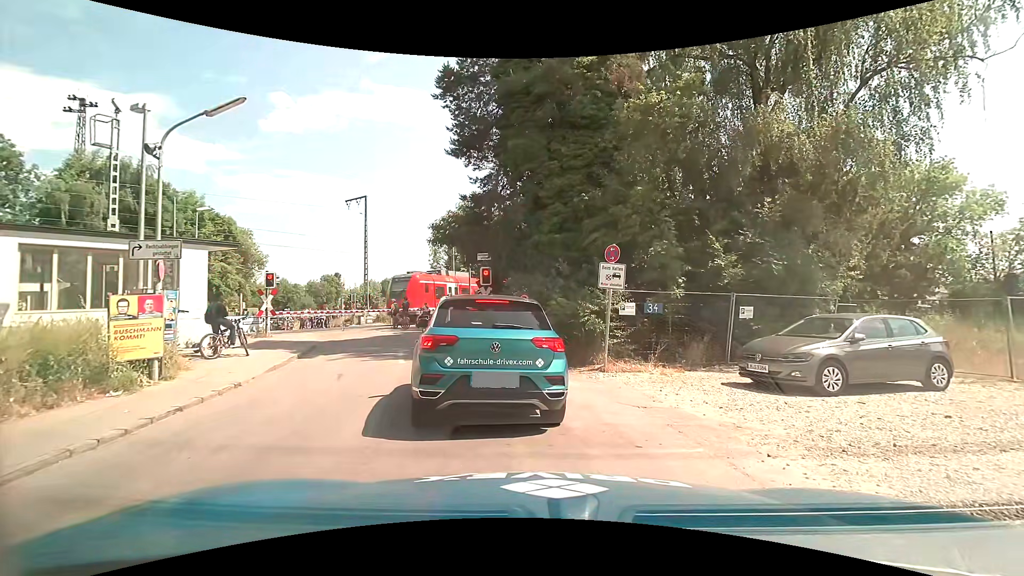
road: residential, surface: asphalt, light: Day
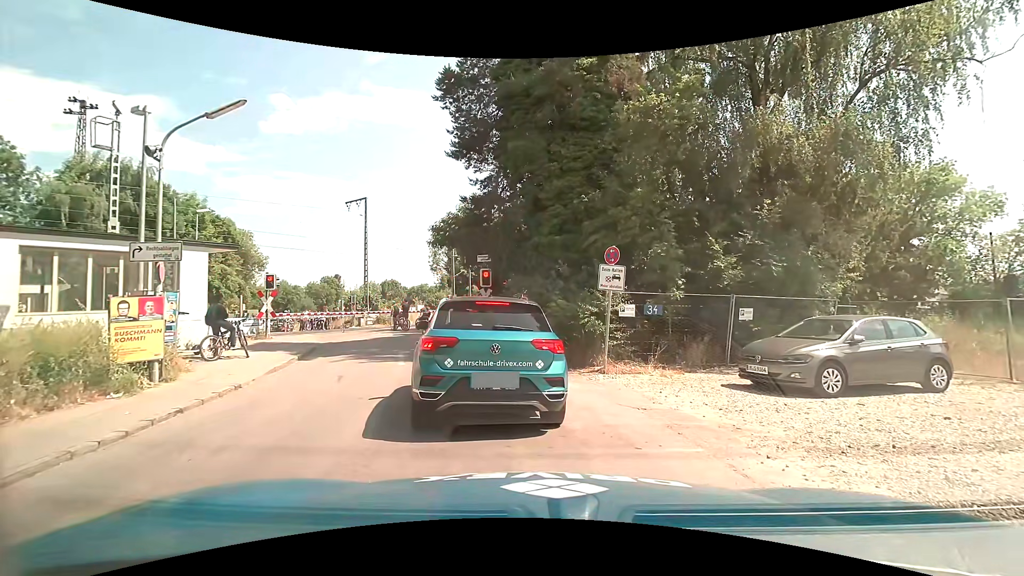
(0.0, +0.1) m; 0°
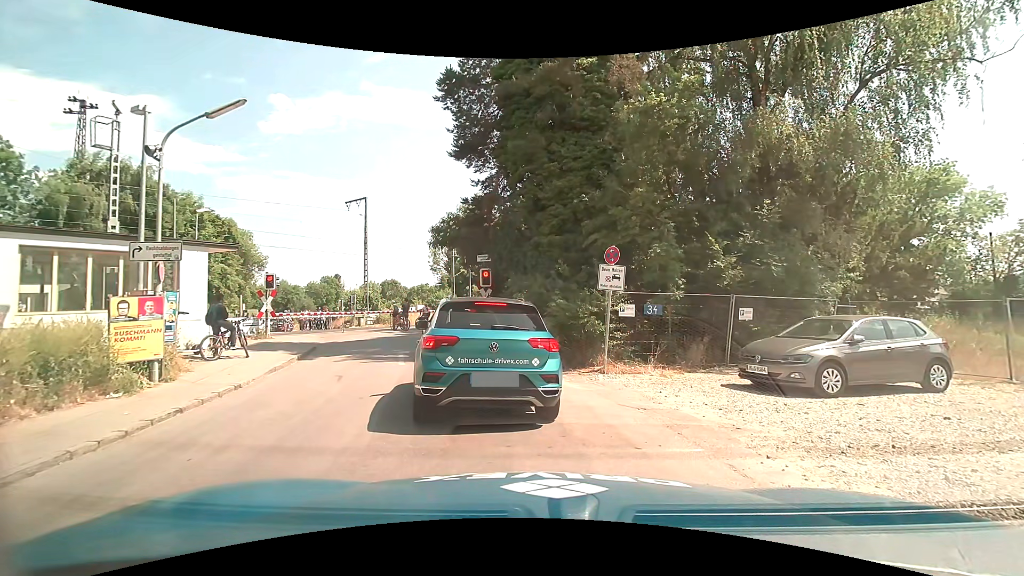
(0.0, 0.0) m; 0°
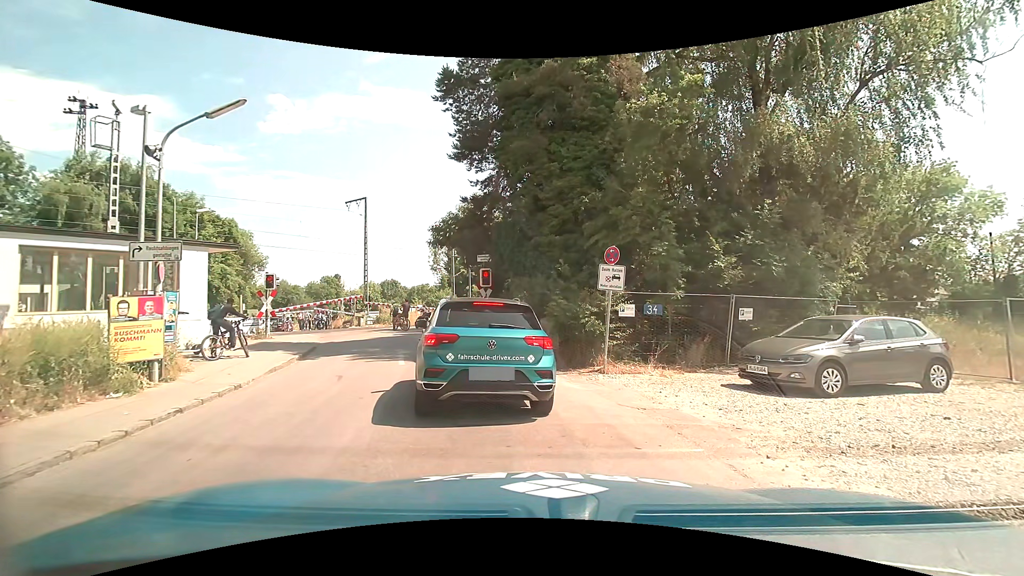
(0.0, 0.0) m; 0°
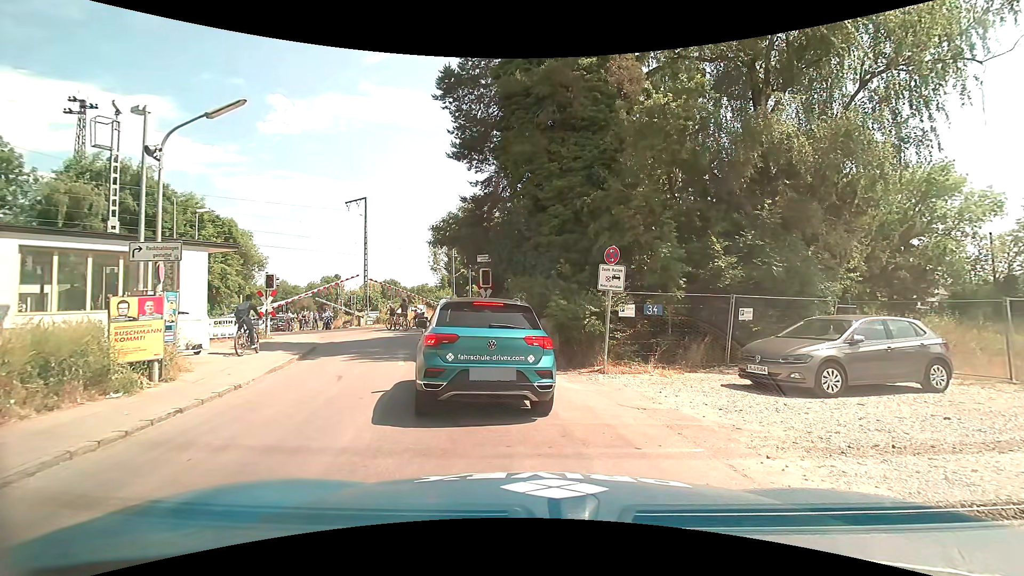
(0.0, 0.0) m; 0°
